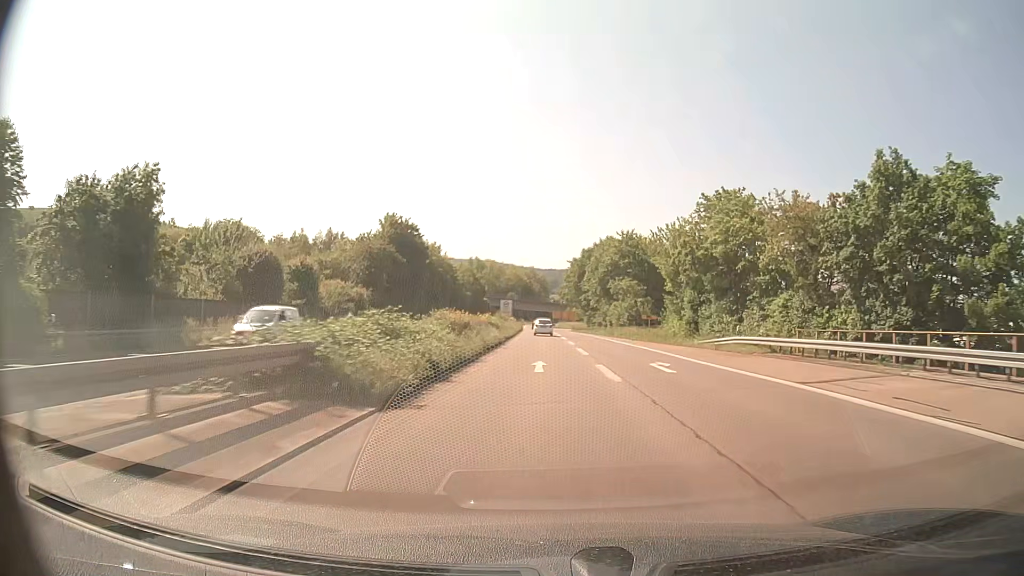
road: trunk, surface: asphalt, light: Day
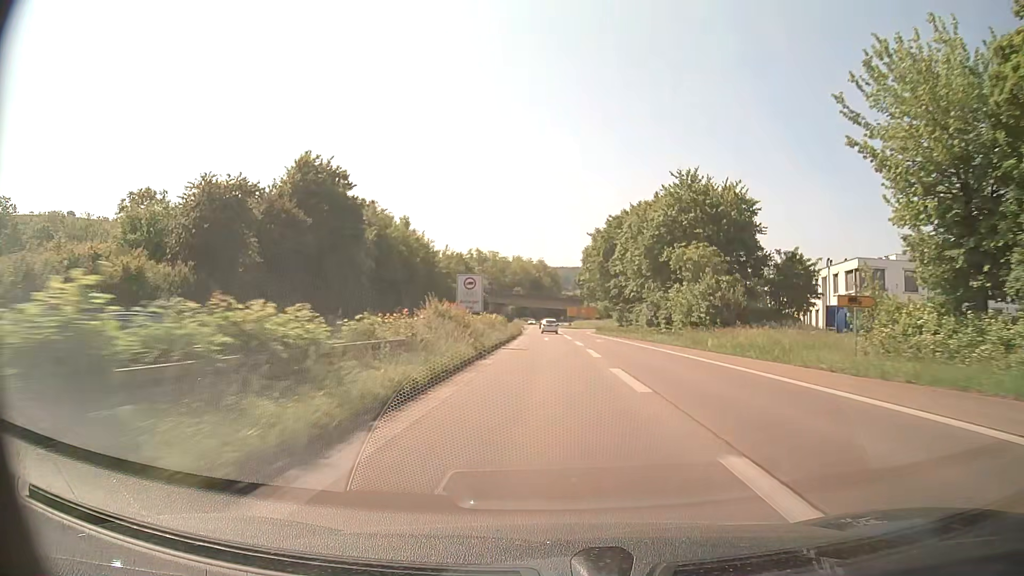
(-0.5, +38.4) m; -1°
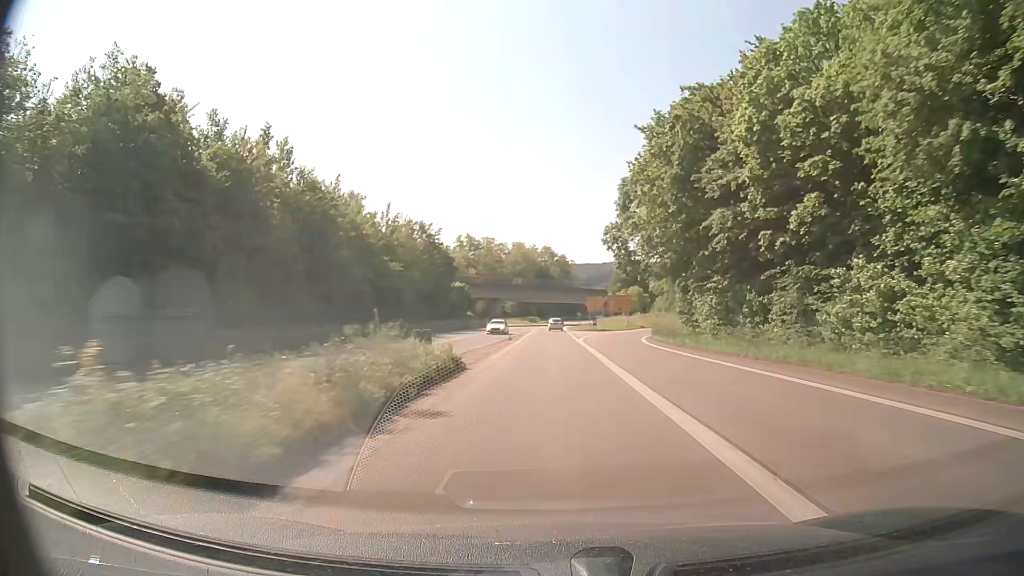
(-0.4, +49.9) m; -1°
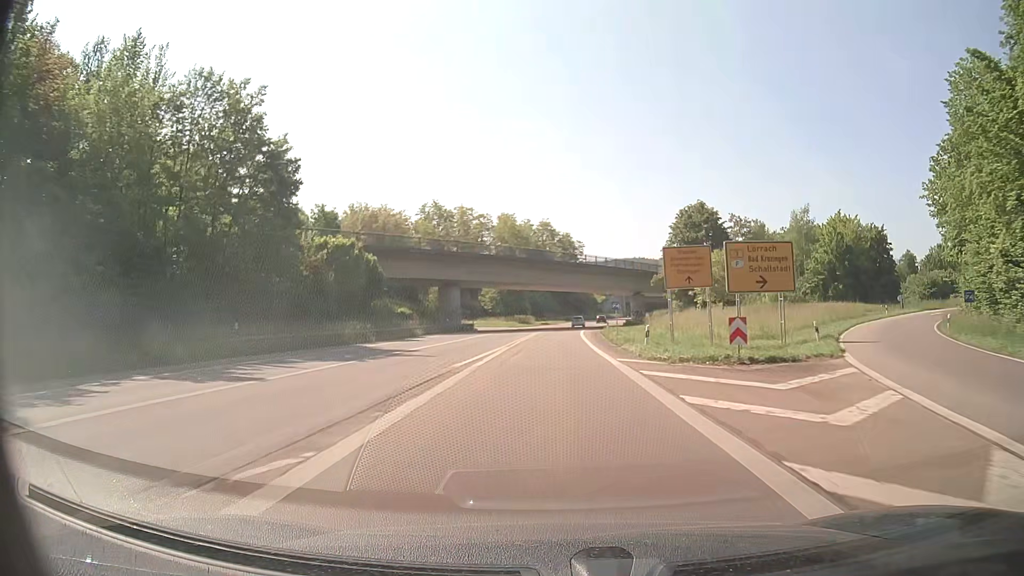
(-0.3, +60.9) m; 0°
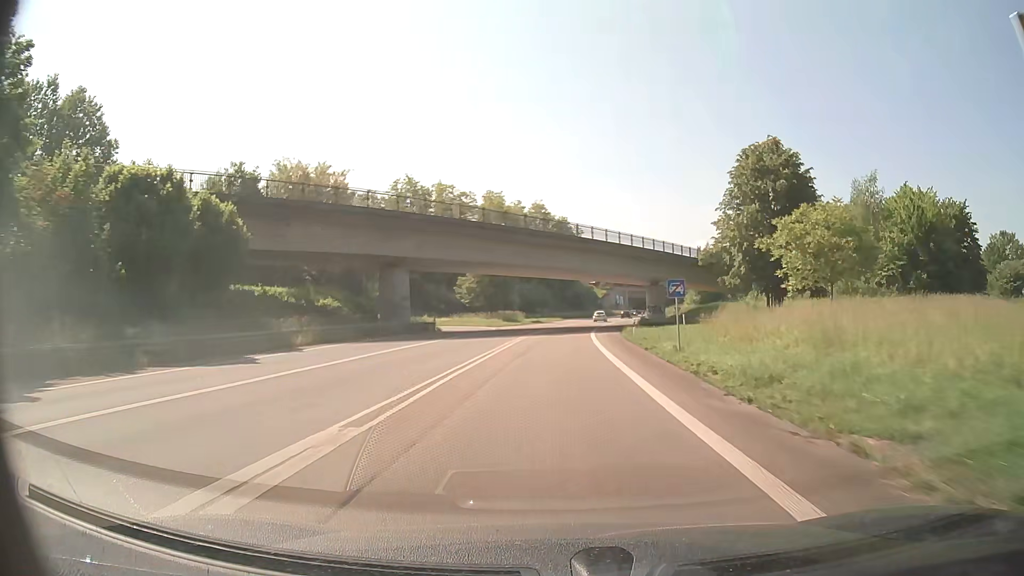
(+0.2, +24.2) m; 0°
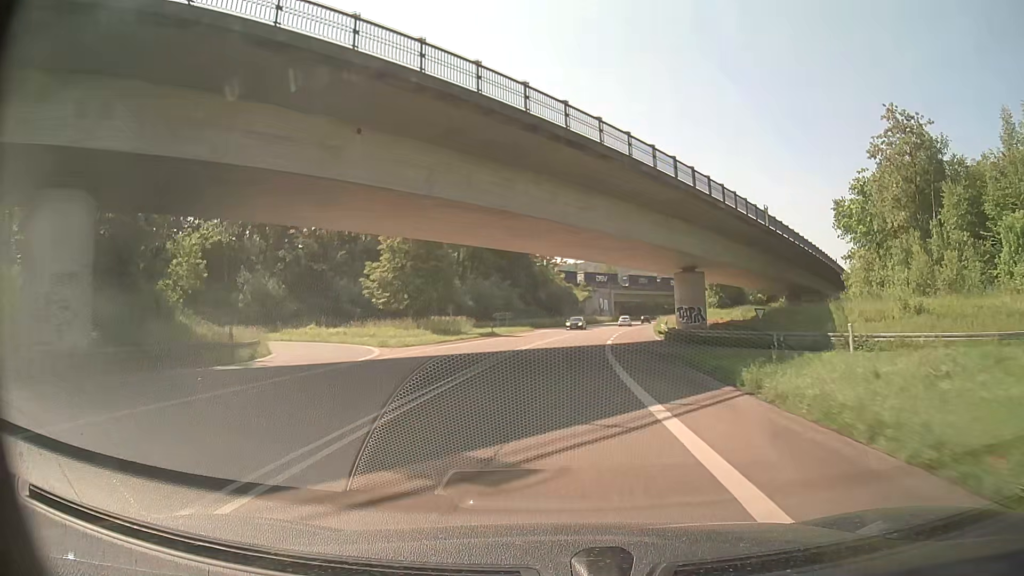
(+0.8, +35.8) m; +3°
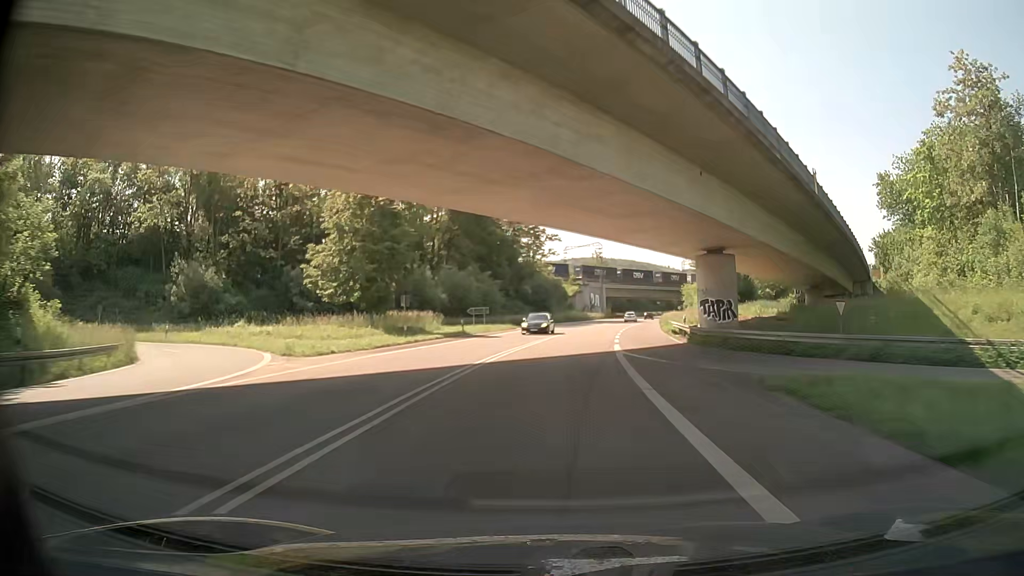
(+0.1, +11.8) m; +1°
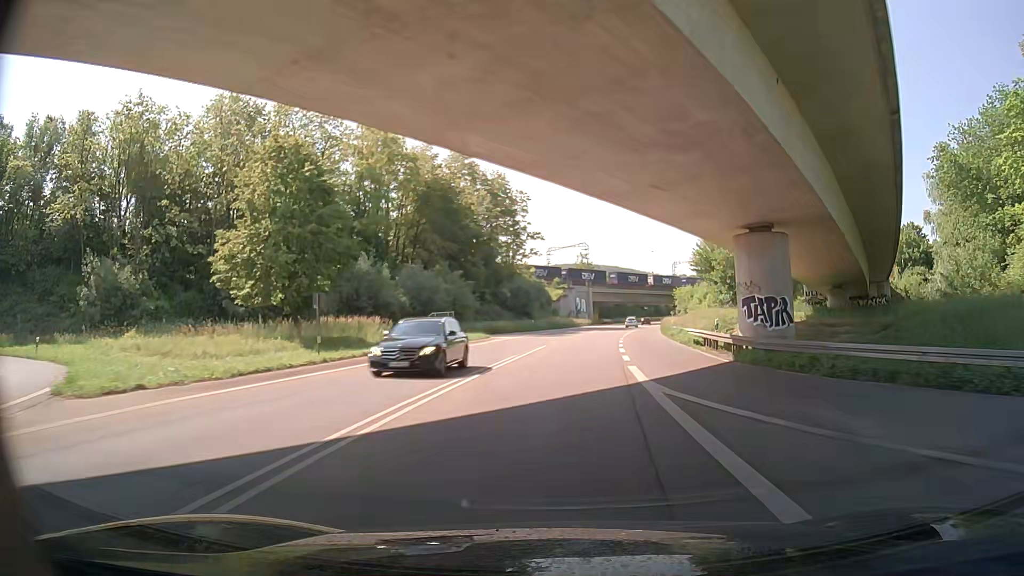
(+0.2, +11.8) m; +3°
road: primary
(0, +10) (0, +20) (0, +30) (+1, +40) (+2, +50) (+3, +60) (+4, +70) (+5, +80) (+7, +90) (+8, +100) m
